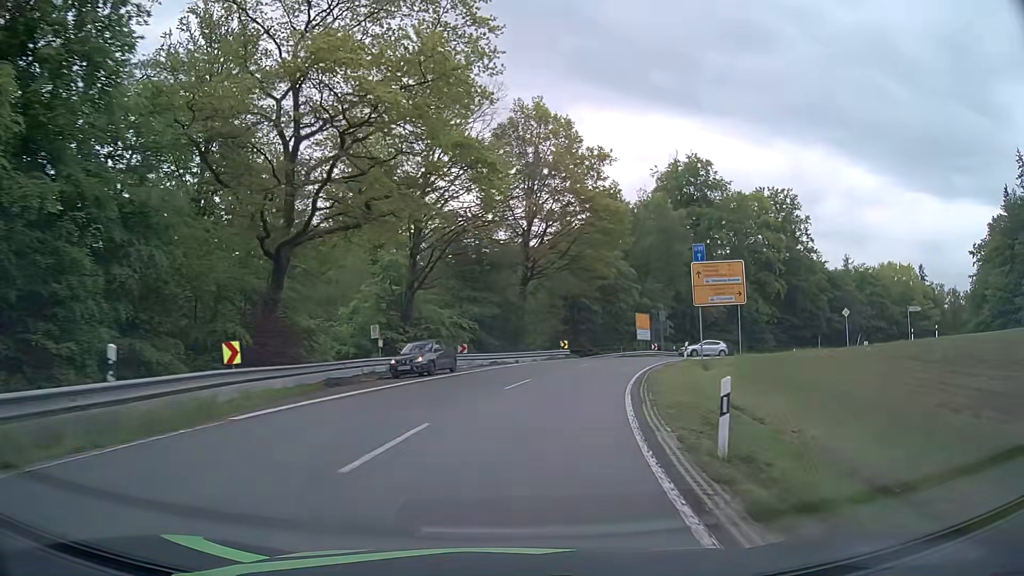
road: secondary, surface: asphalt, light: Day
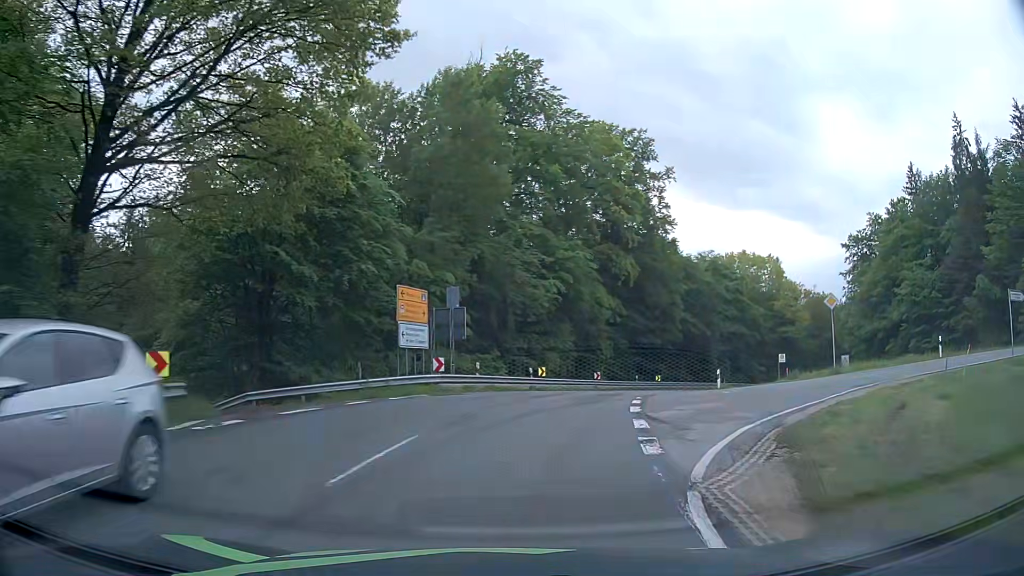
(+5.6, +32.7) m; +20°
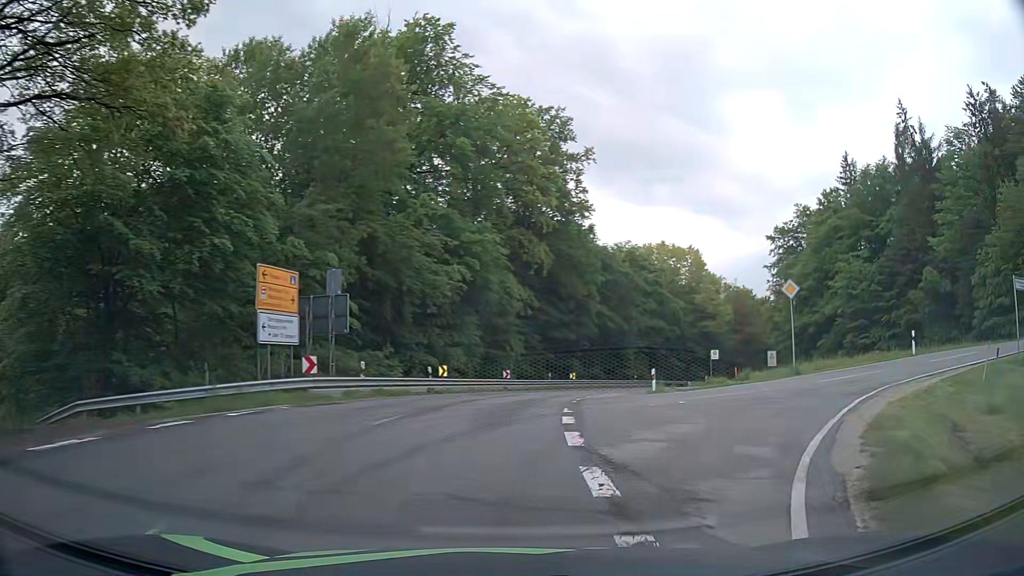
(+0.3, +5.3) m; +7°
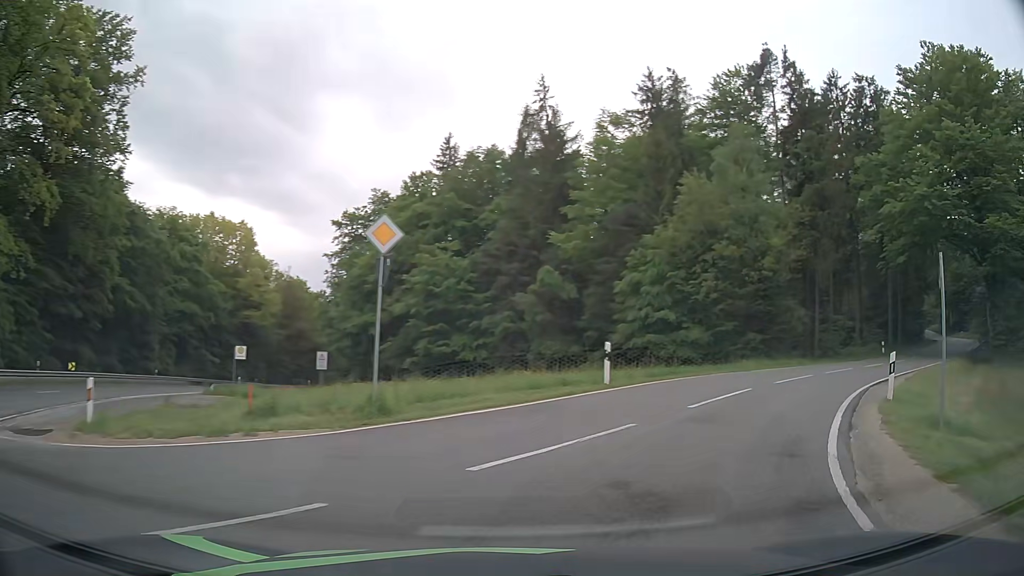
(+4.5, +14.0) m; +37°
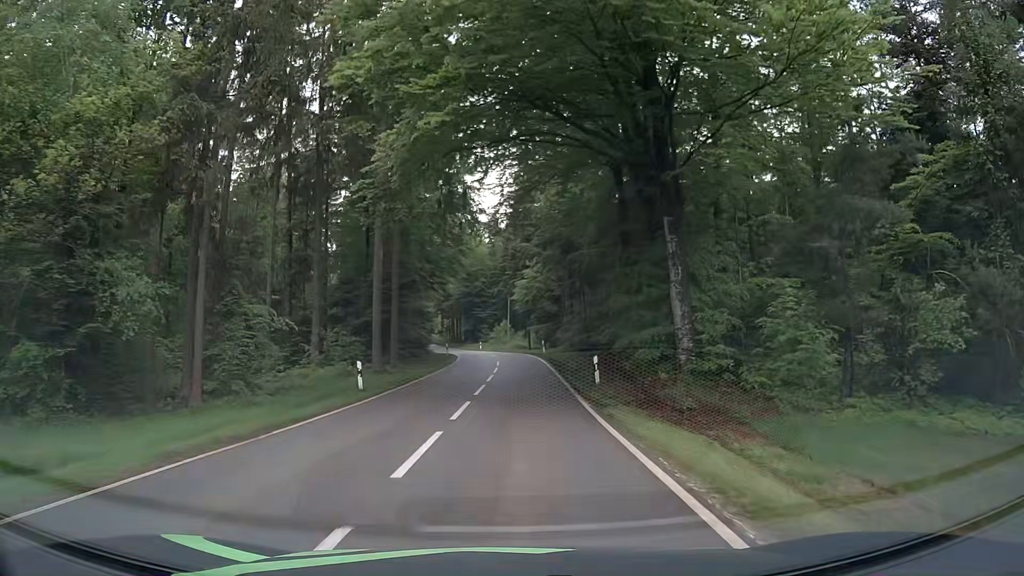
(+15.5, +25.1) m; +46°
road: tertiary
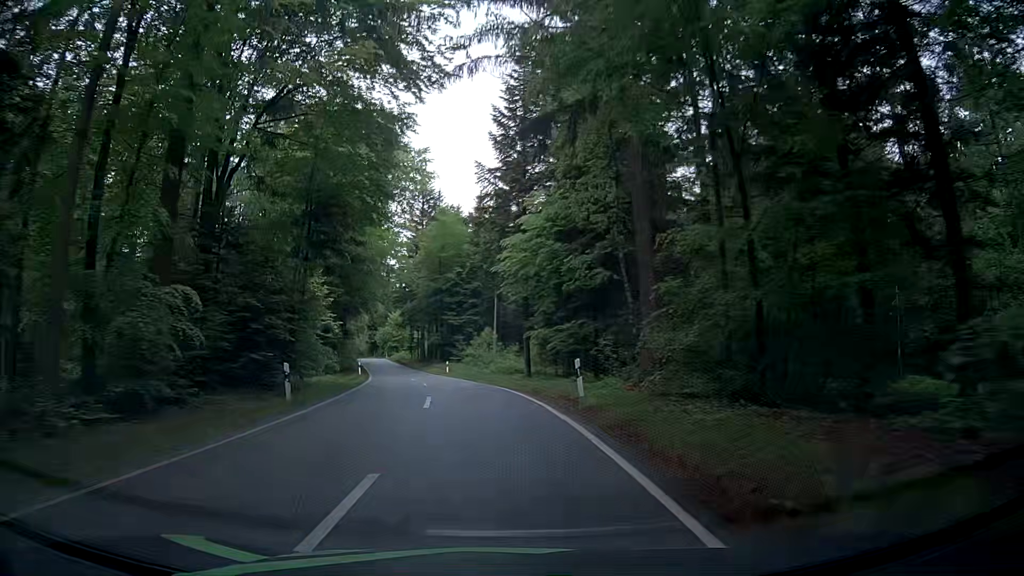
(+0.9, +34.8) m; +2°
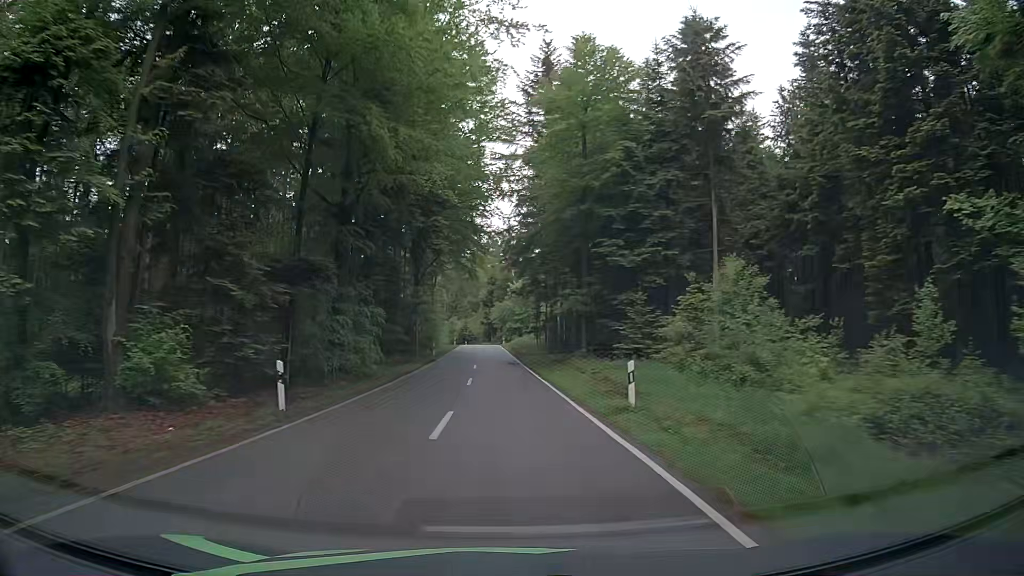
(-4.9, +41.5) m; -13°
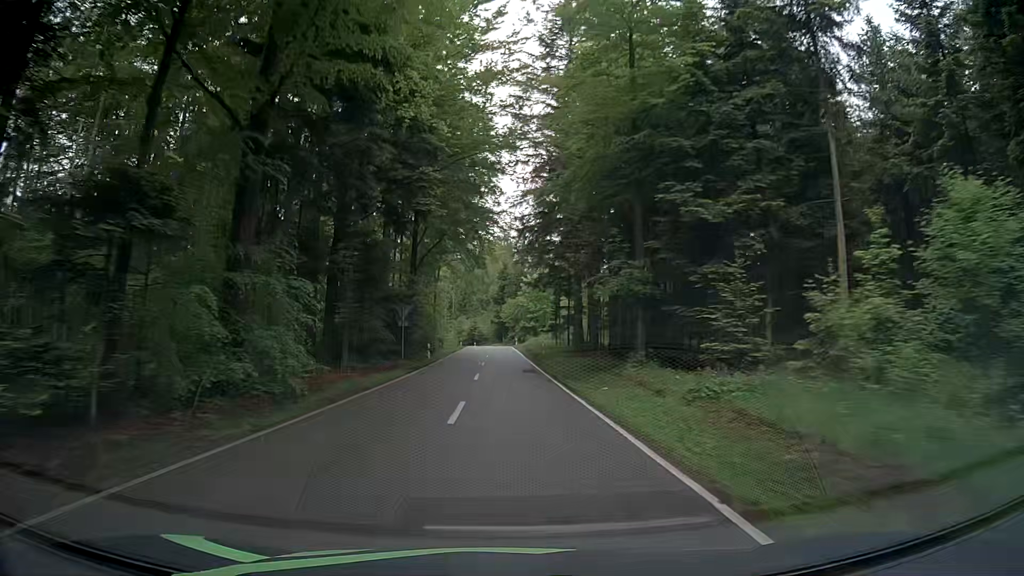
(-0.1, +11.4) m; -1°
(0, +10) (0, +20) (0, +30) (-1, +40) (-1, +50) (-1, +60) (-1, +70) (-1, +80) (-2, +90) (-4, +100) m
